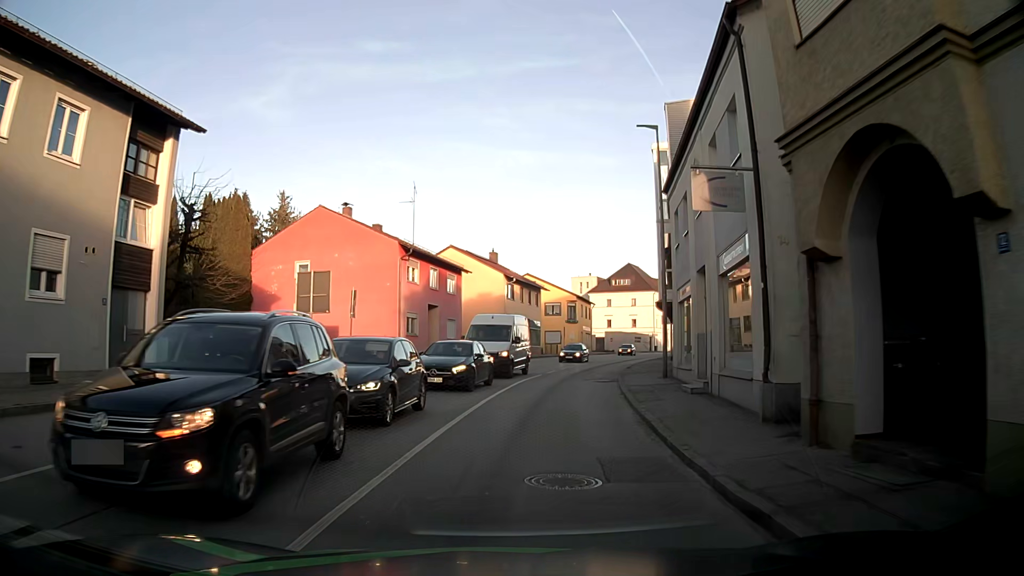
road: tertiary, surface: asphalt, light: Day
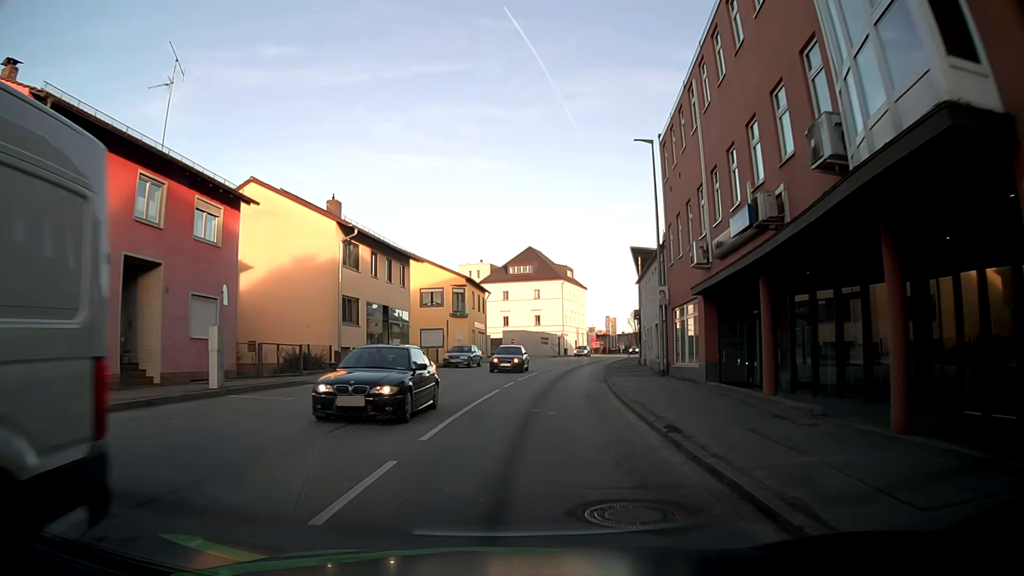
(+2.3, +26.6) m; +10°
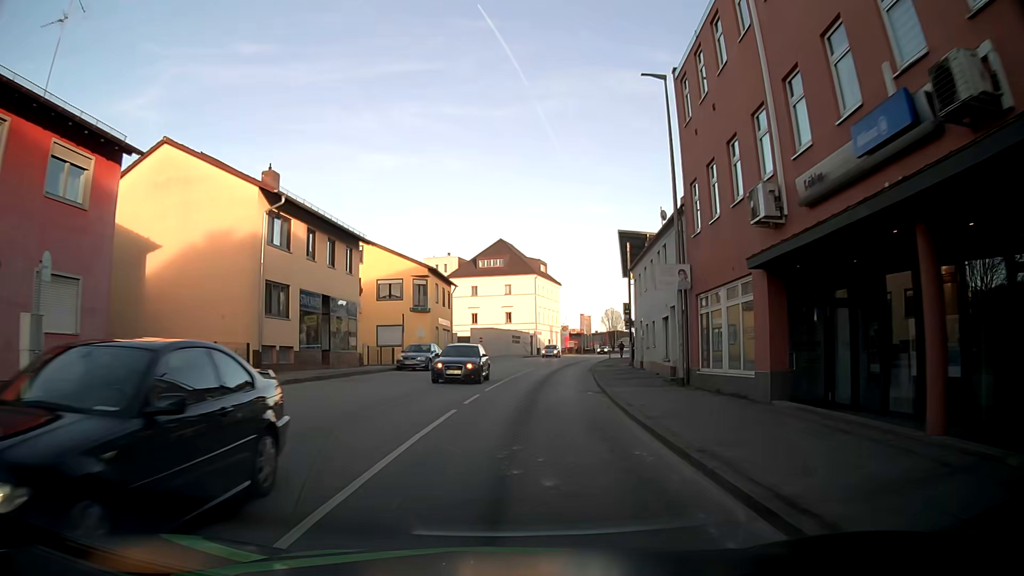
(+0.2, +7.1) m; +2°
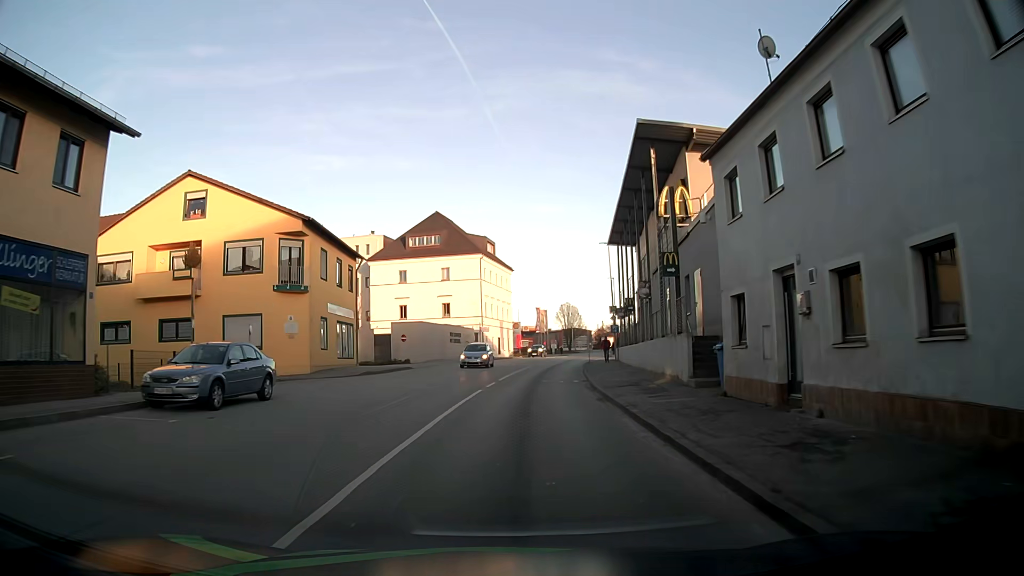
(+1.2, +21.3) m; +5°
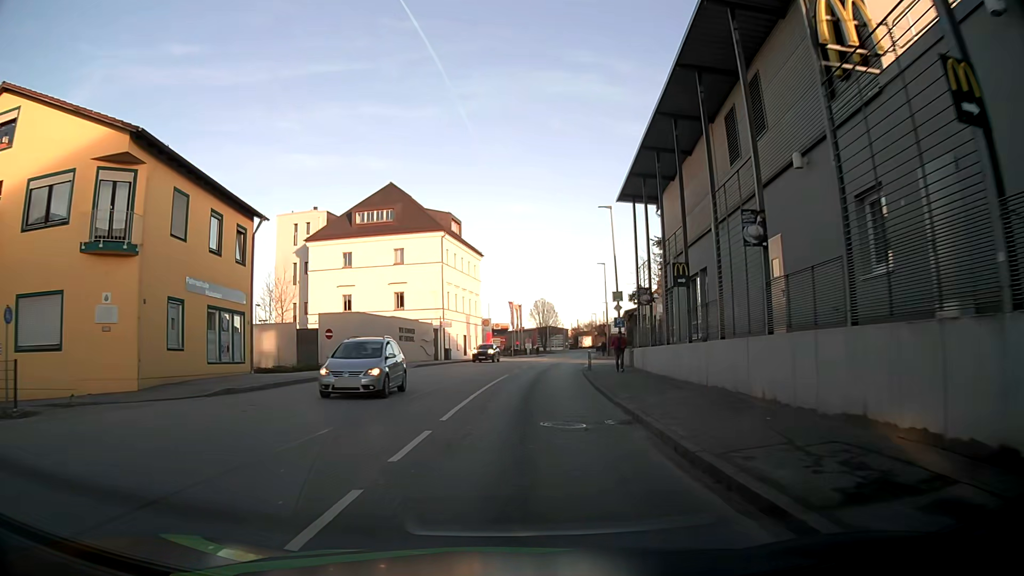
(+0.4, +14.3) m; +3°
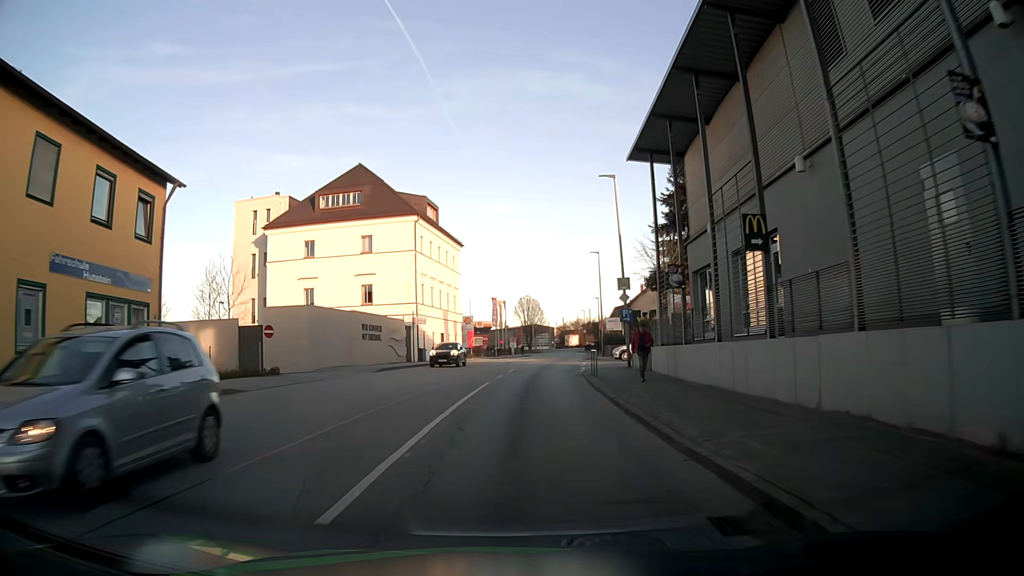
(+0.1, +7.2) m; +2°
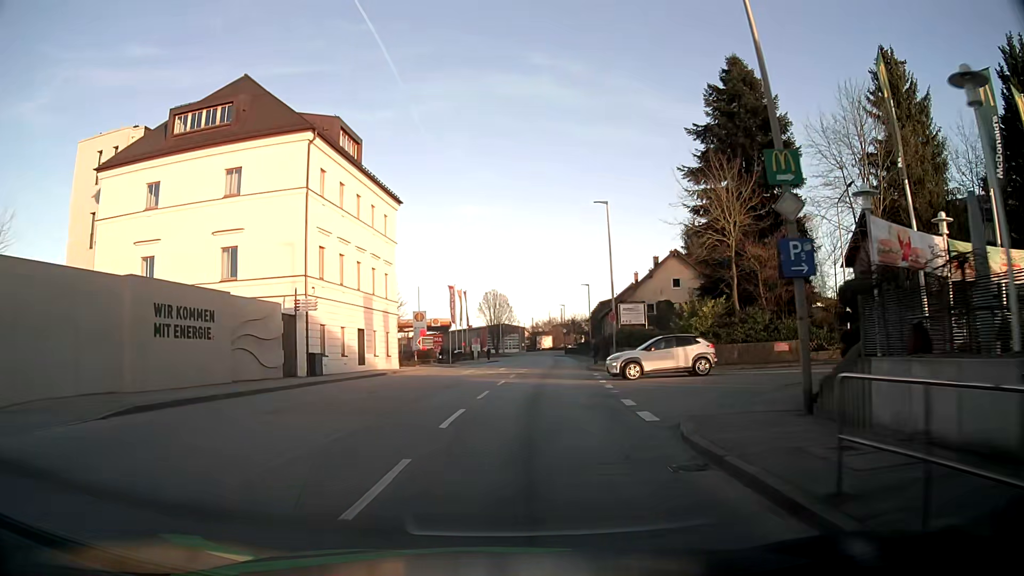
(+0.4, +21.9) m; +2°
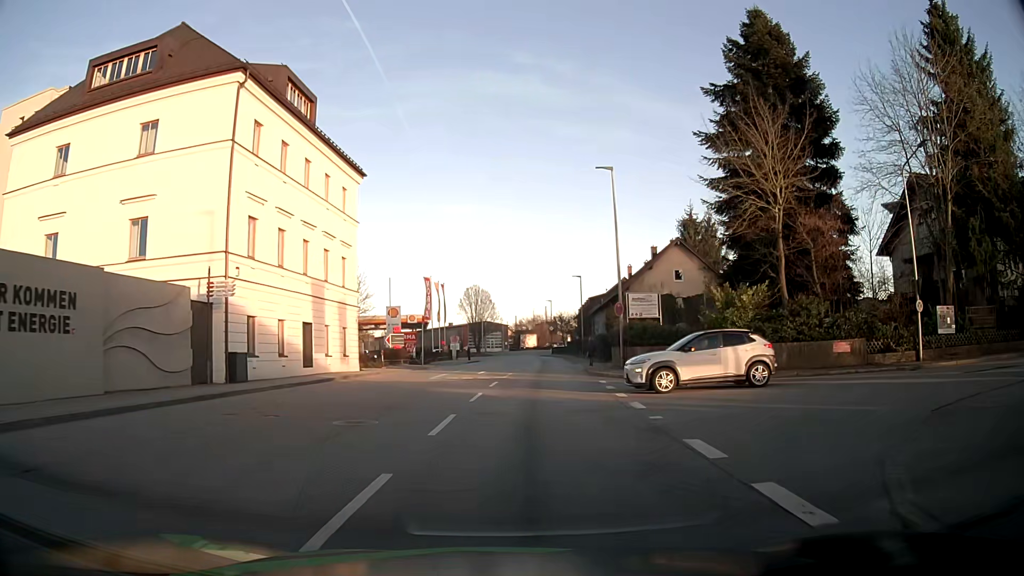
(+0.1, +7.4) m; +2°
(0, +10) (+1, +20) (+1, +30) (+2, +40) (+3, +50) (+3, +60) (+4, +70) (+3, +80) (+2, +90) (+1, +100) m
